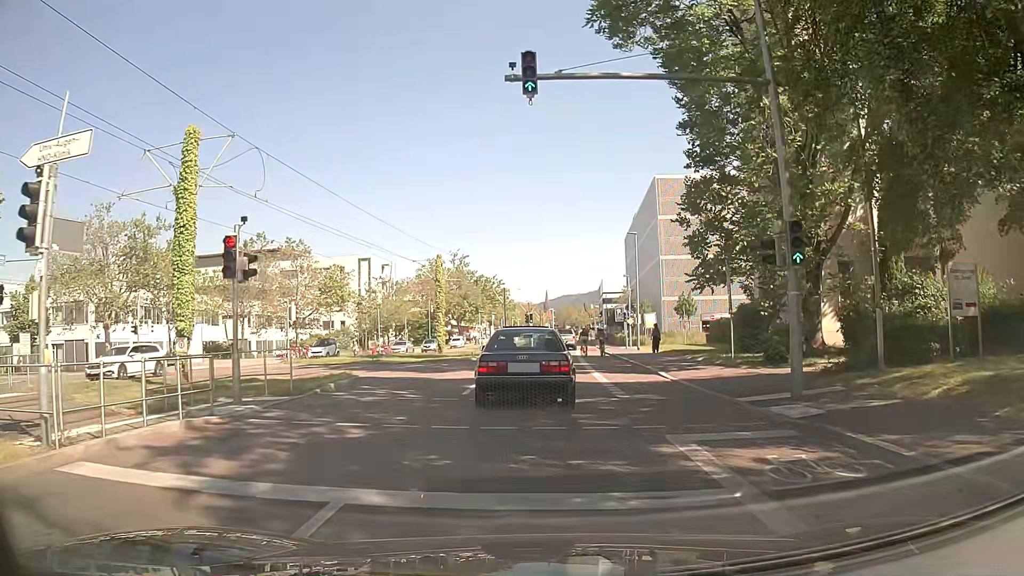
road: secondary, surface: asphalt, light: Day
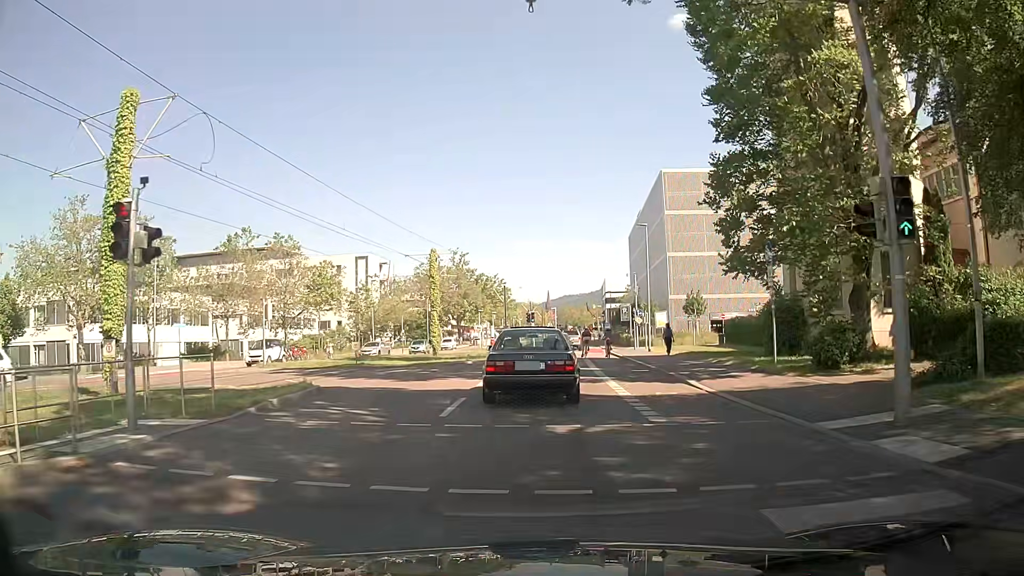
(0.0, +3.8) m; +1°
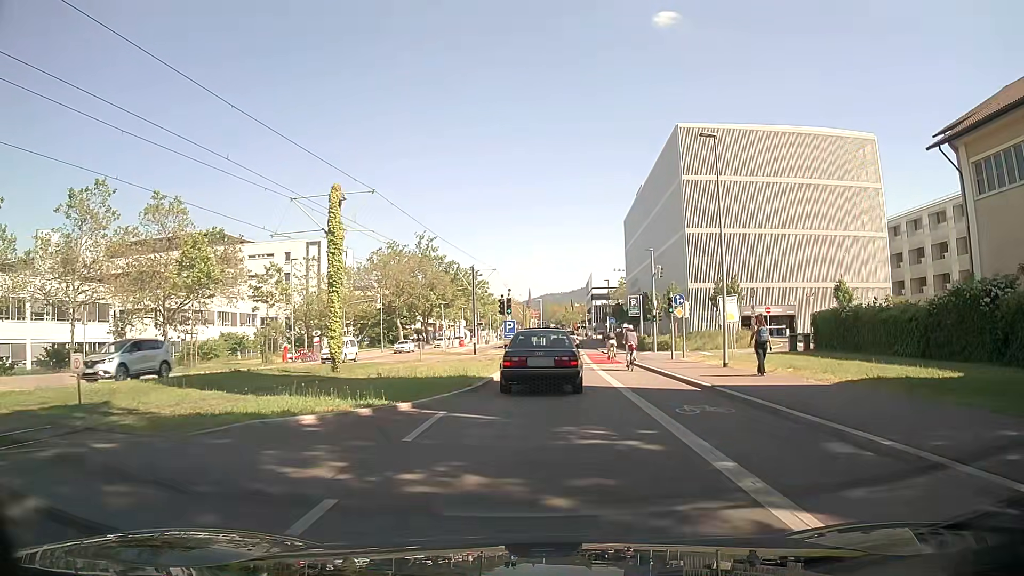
(0.0, +20.6) m; 0°
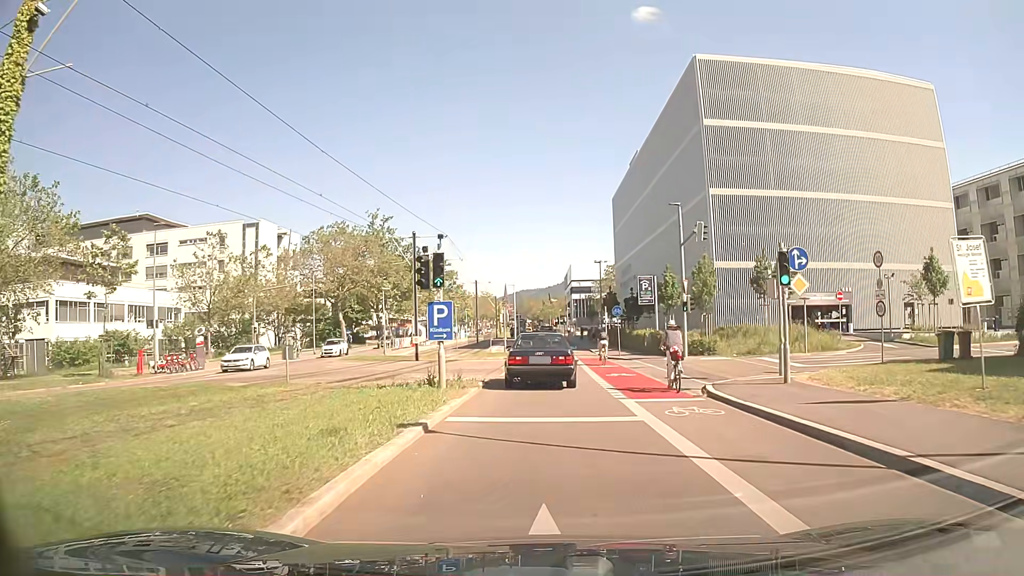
(+0.6, +18.2) m; +3°
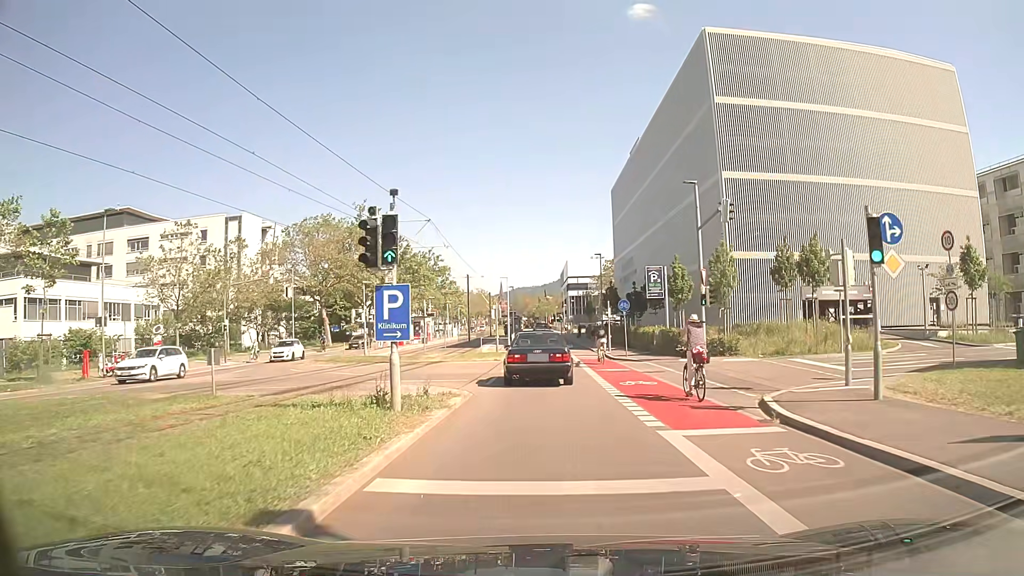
(0.0, +4.8) m; 0°
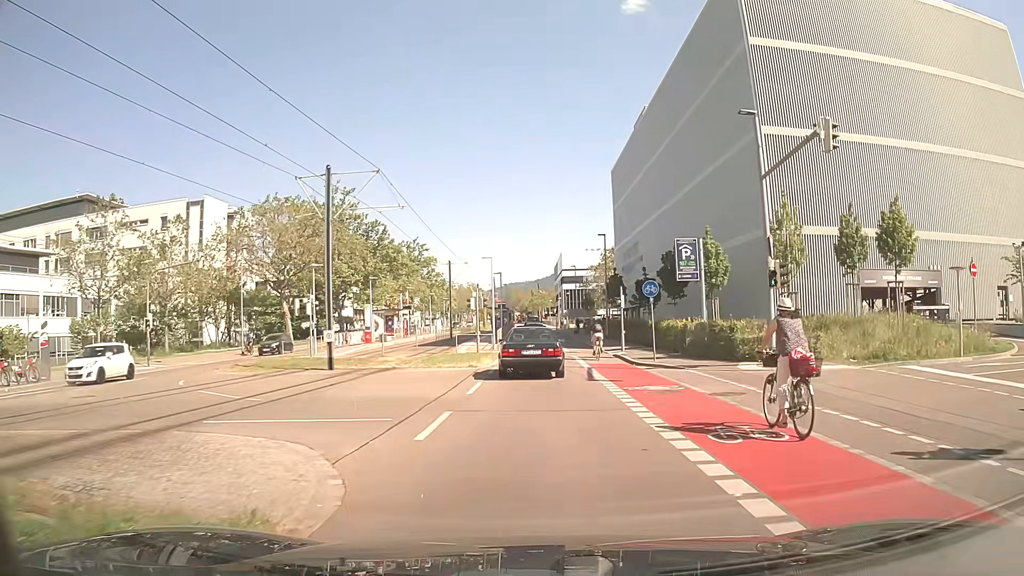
(+0.1, +10.1) m; +1°
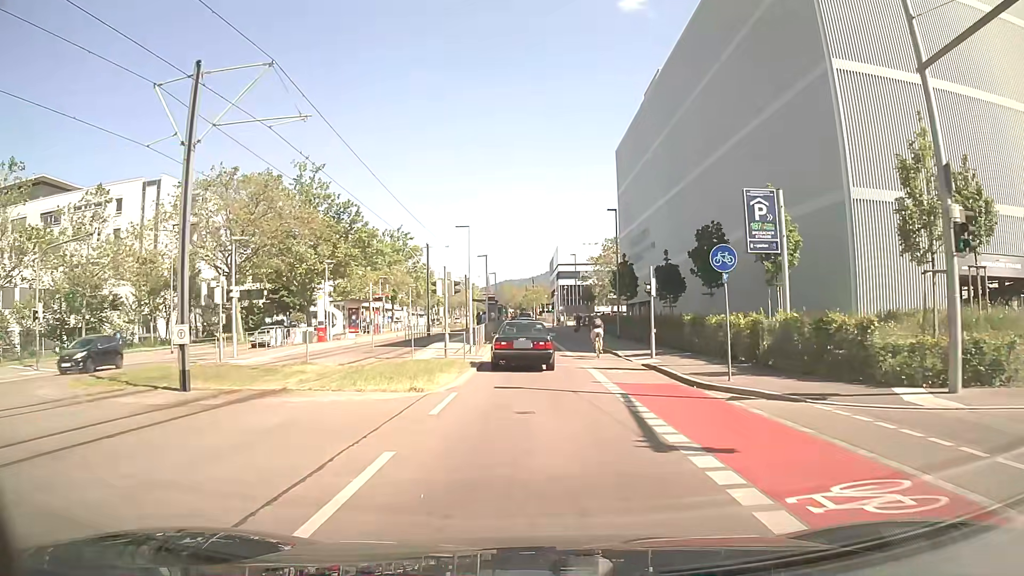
(0.0, +10.4) m; 0°
